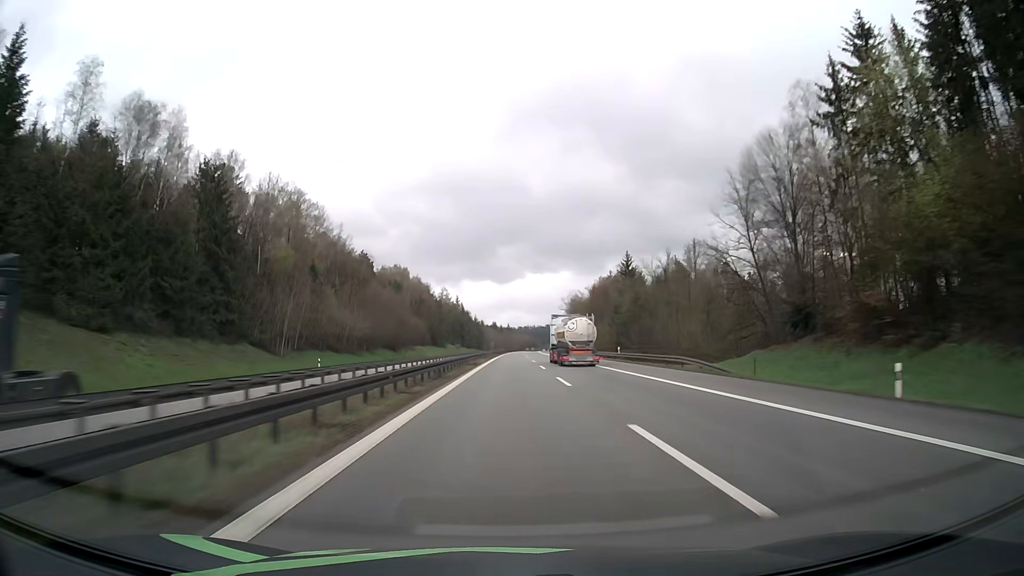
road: motorway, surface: asphalt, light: Day
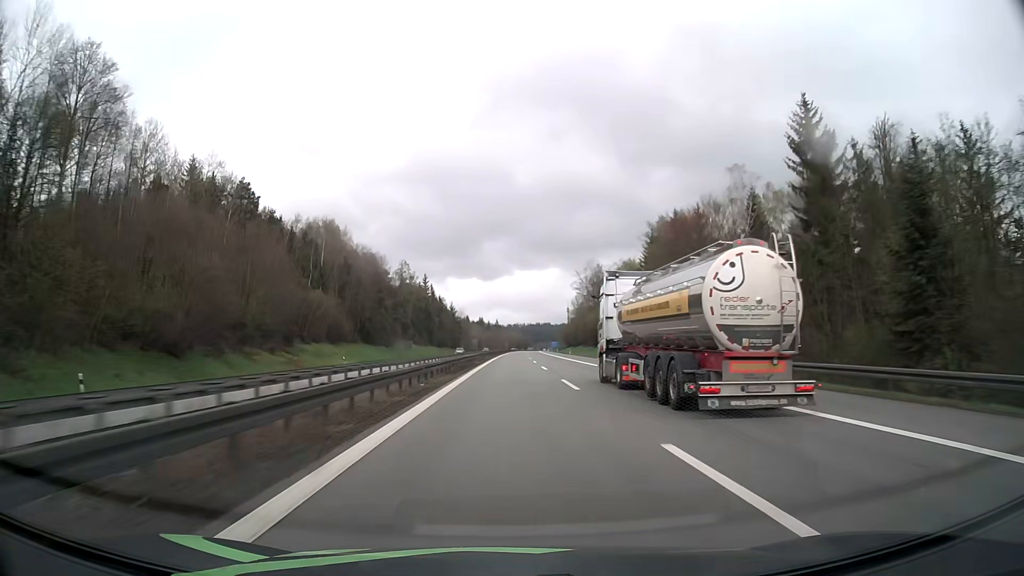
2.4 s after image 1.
(+0.8, +92.1) m; +1°
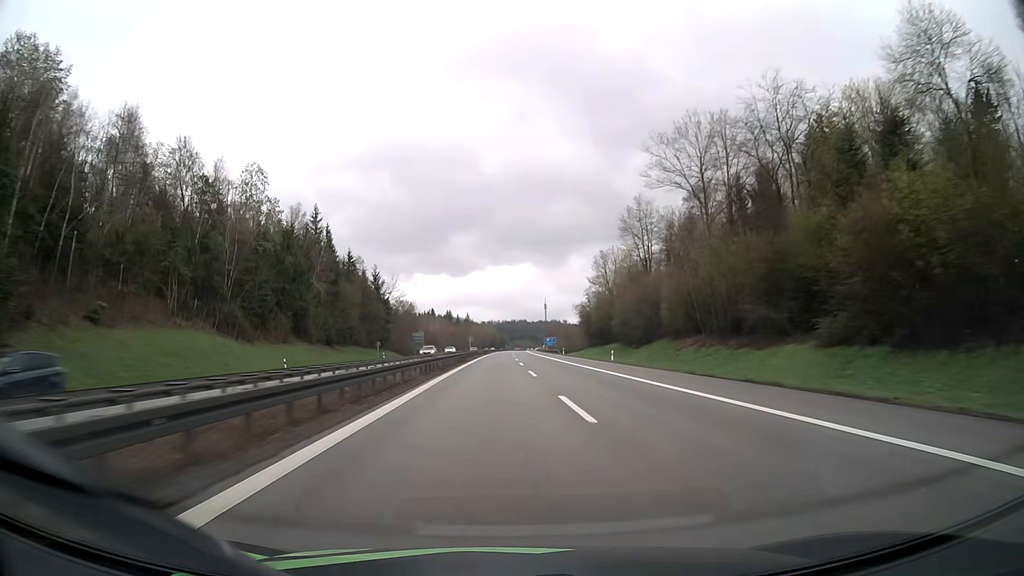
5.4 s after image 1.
(+1.8, +116.7) m; +2°
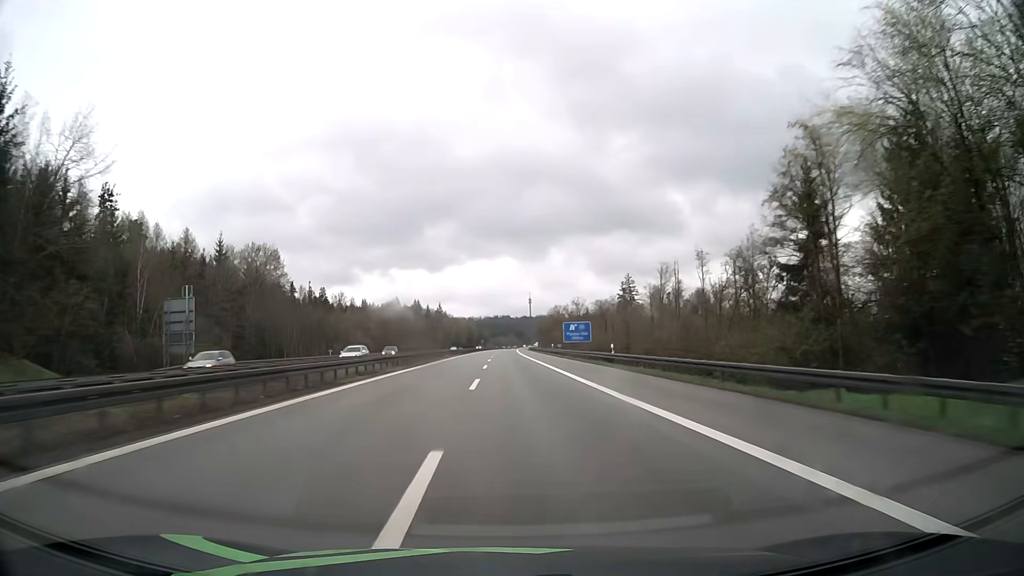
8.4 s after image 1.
(+2.0, +116.8) m; +2°
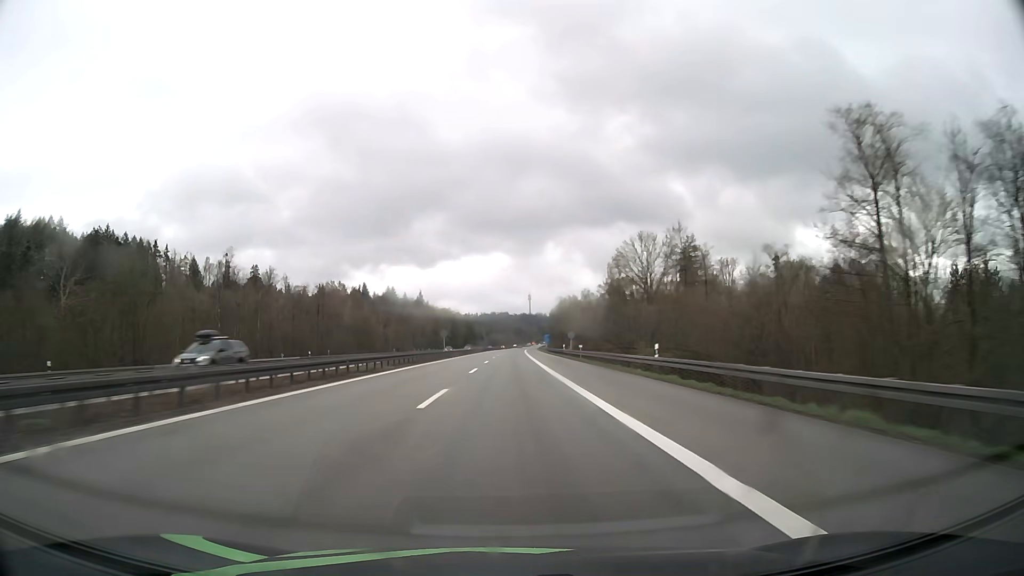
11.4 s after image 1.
(0.0, +113.8) m; 0°
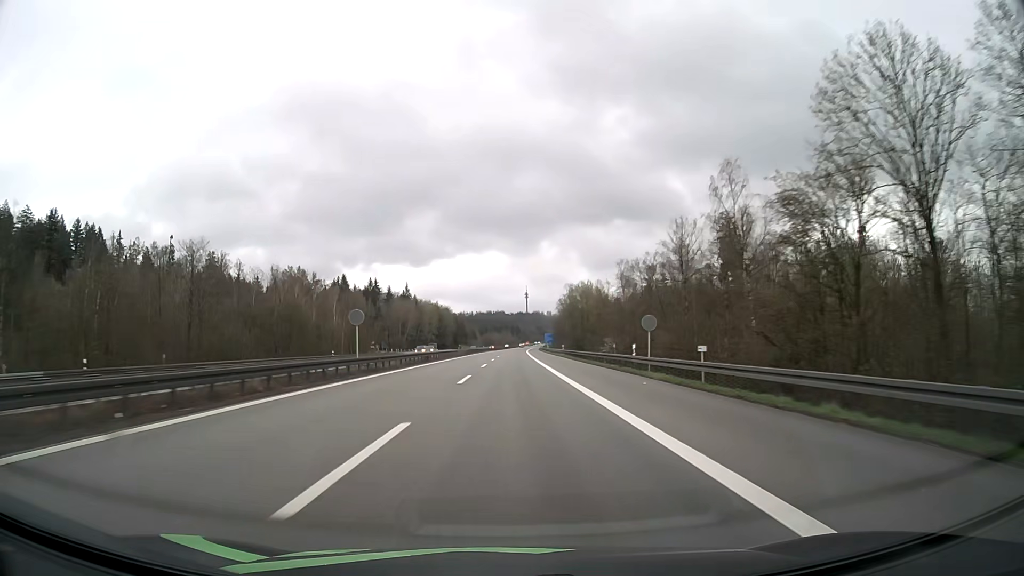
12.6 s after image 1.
(+0.1, +44.7) m; 0°
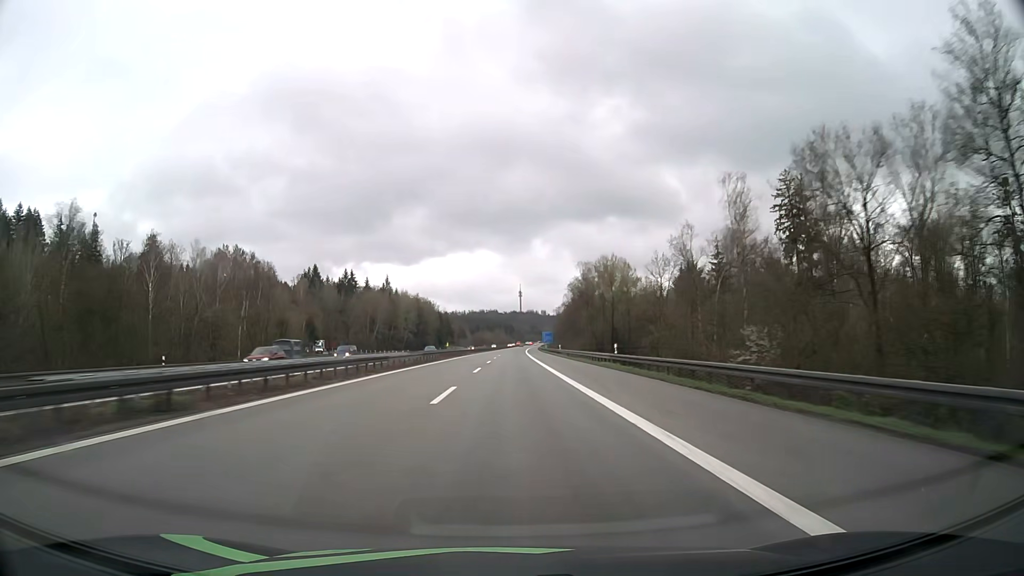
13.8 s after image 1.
(+0.3, +44.3) m; +1°
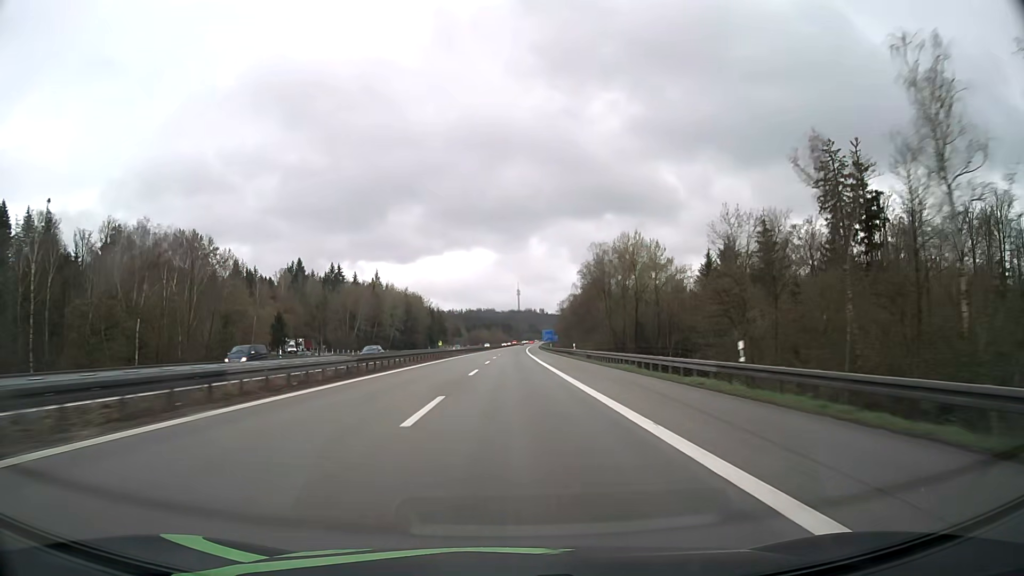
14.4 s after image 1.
(0.0, +22.0) m; 0°
(0, +10) (0, +20) (0, +30) (0, +40) (0, +50) (0, +60) (0, +70) (+1, +80) (+1, +90) (+1, +100) m
